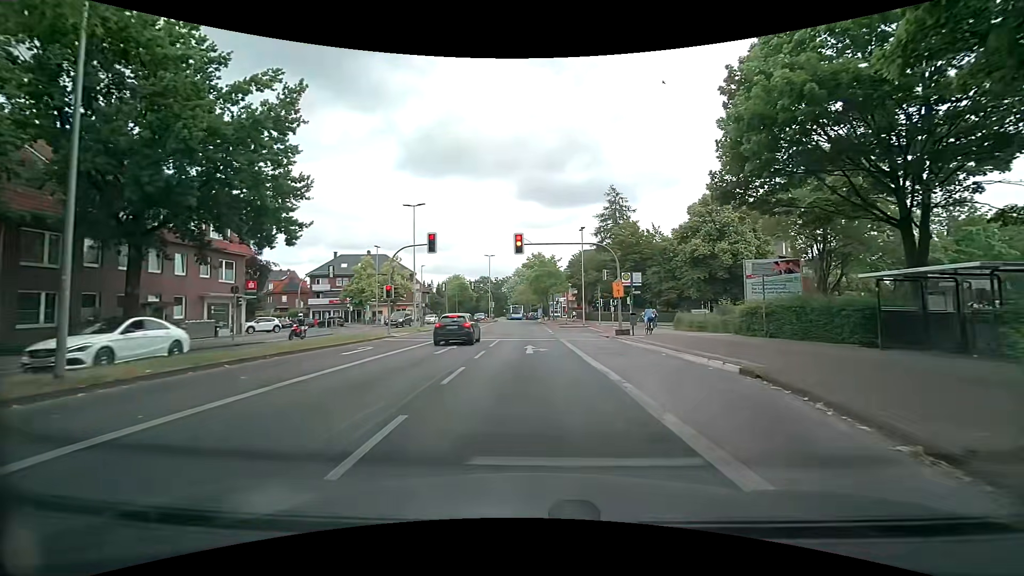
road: tertiary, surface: asphalt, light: Day
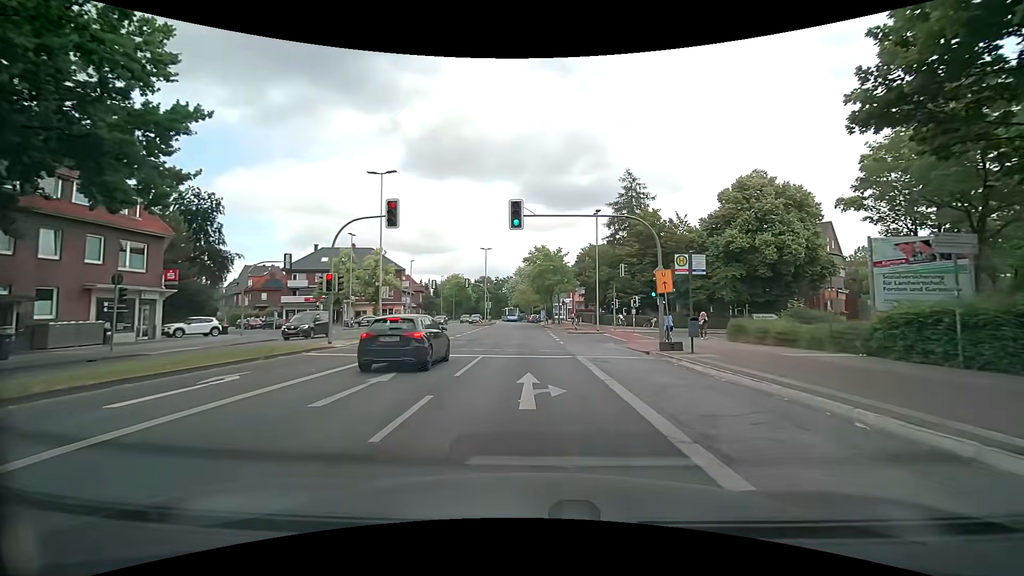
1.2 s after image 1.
(0.0, +10.0) m; -1°
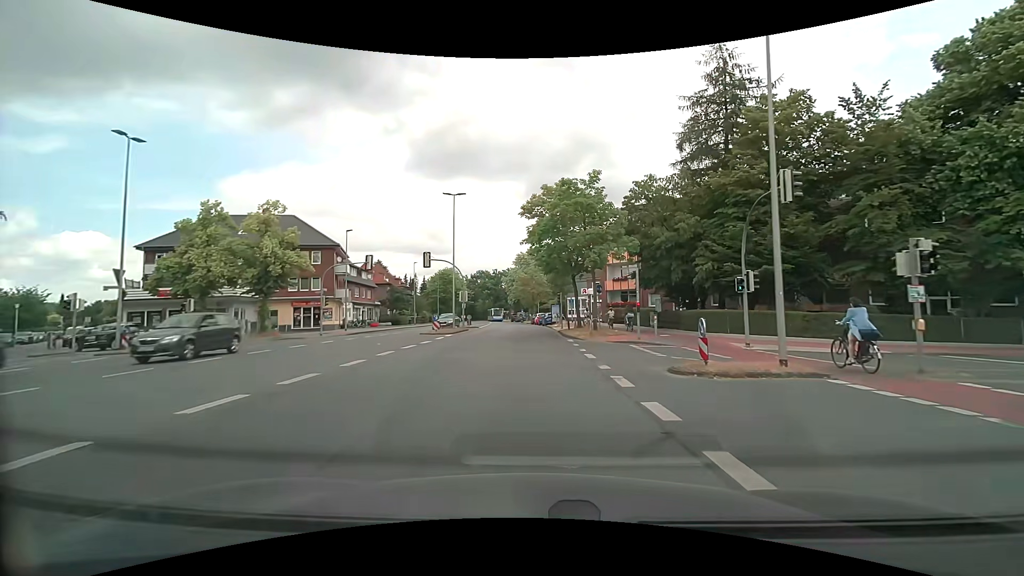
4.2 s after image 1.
(0.0, +30.6) m; 0°
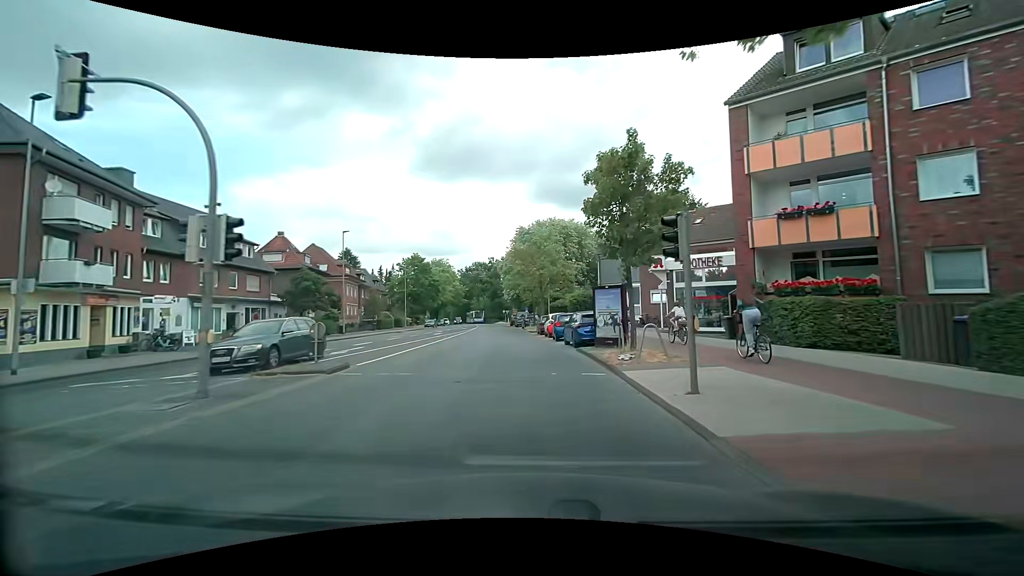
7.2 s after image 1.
(-0.3, +33.8) m; -2°
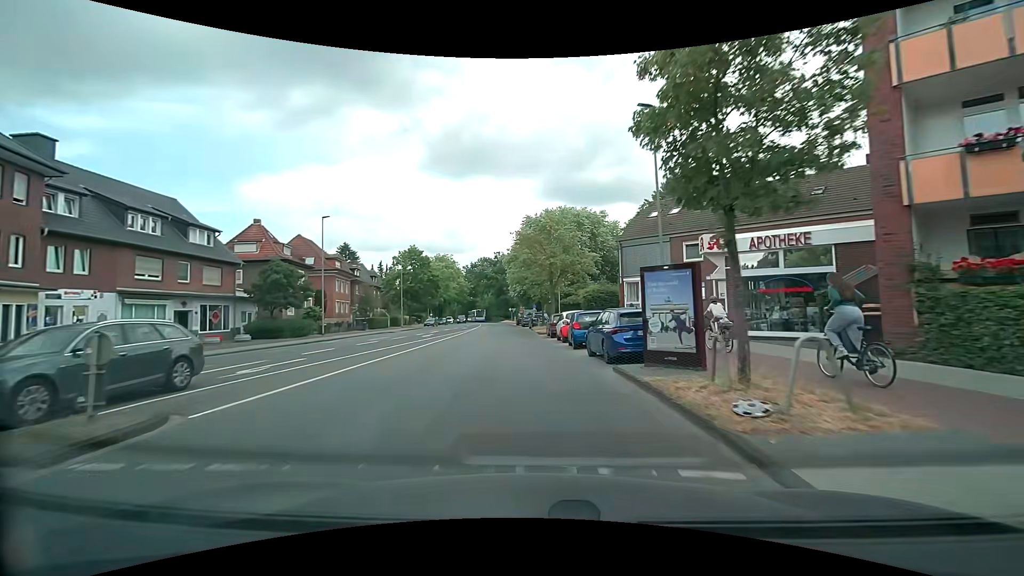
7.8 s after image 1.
(0.0, +7.0) m; 0°
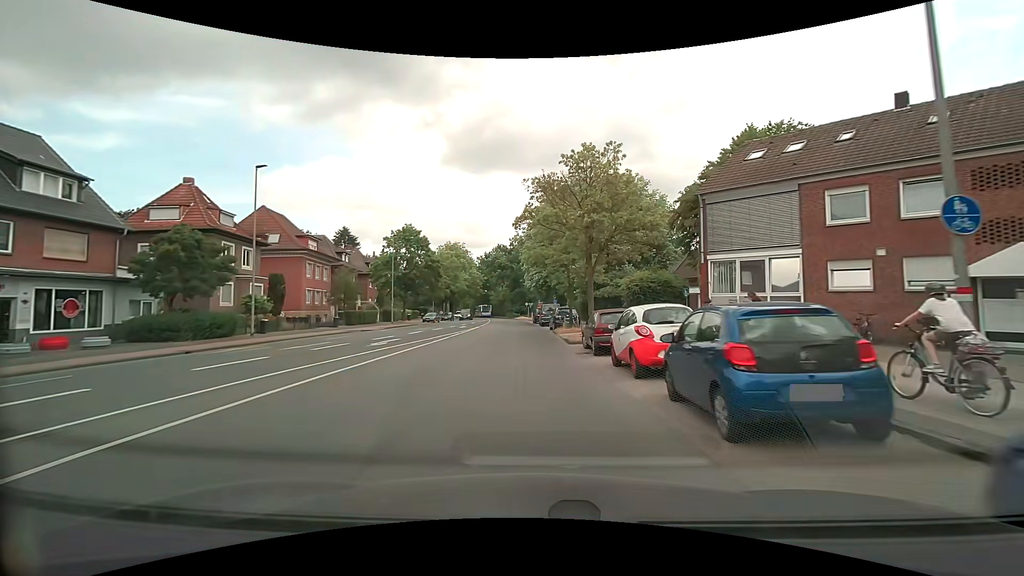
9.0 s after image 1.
(-0.4, +13.9) m; -3°
